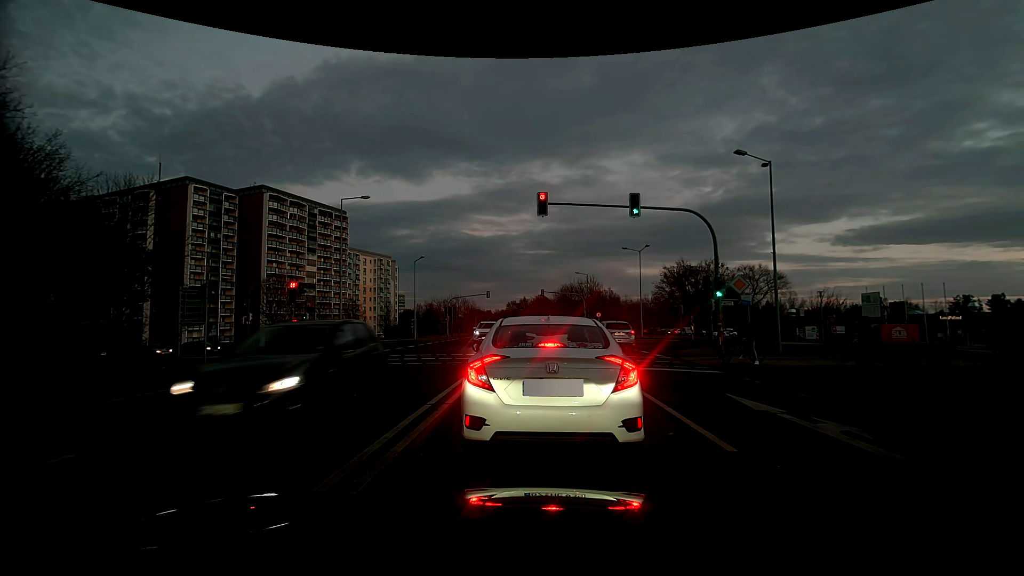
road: secondary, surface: asphalt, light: Dusk
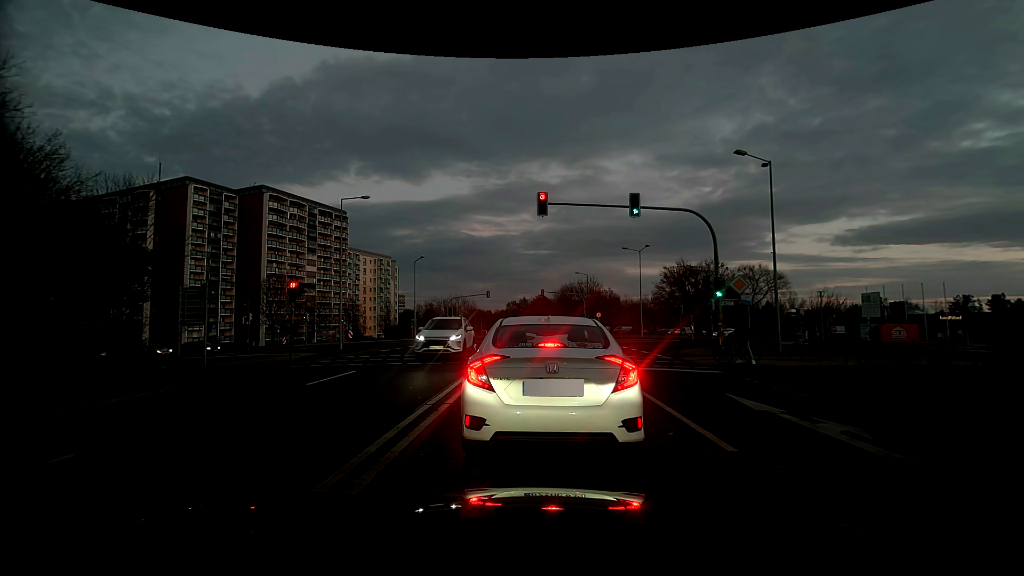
(0.0, 0.0) m; 0°
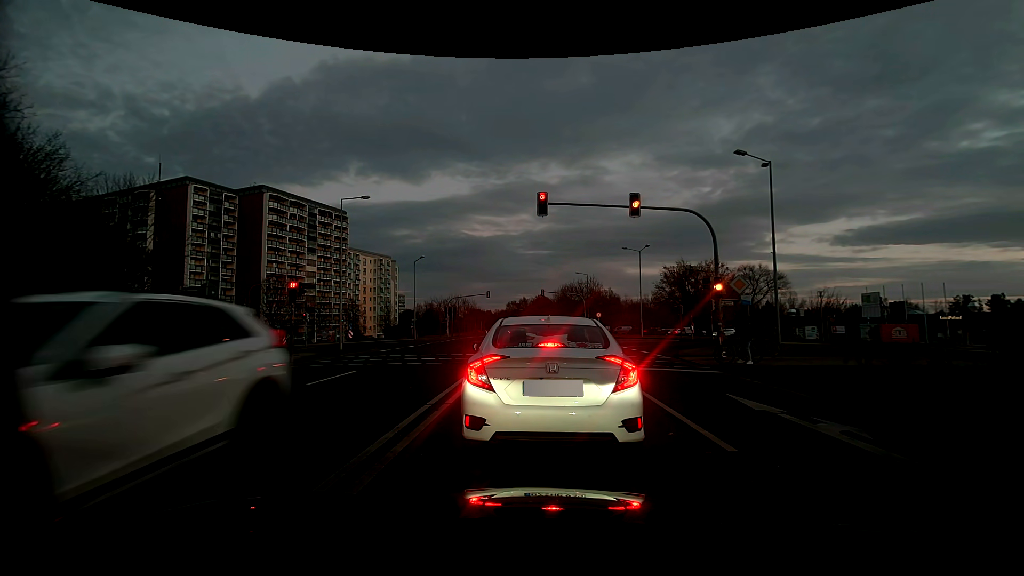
(0.0, 0.0) m; 0°
